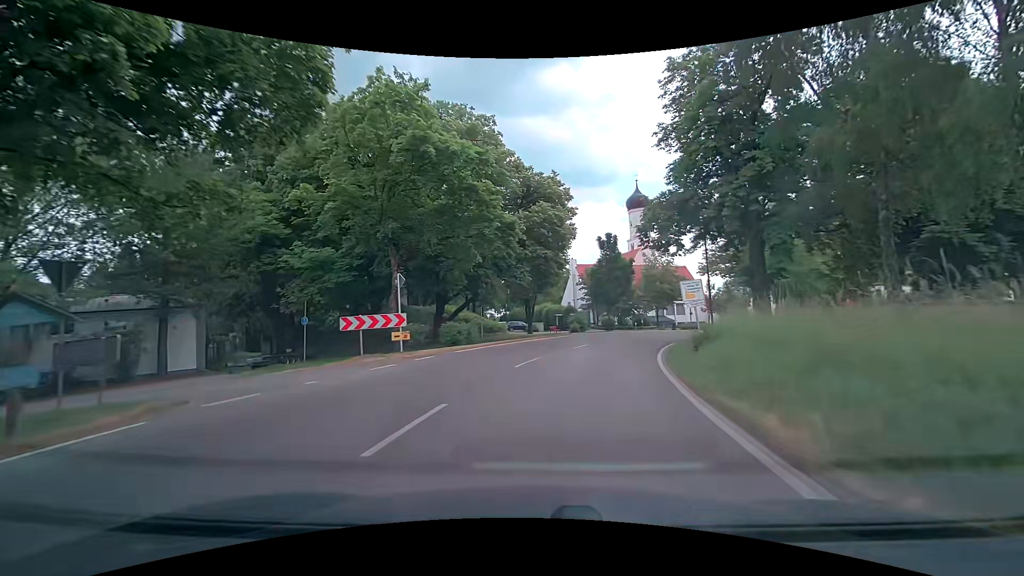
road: tertiary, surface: asphalt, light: Day
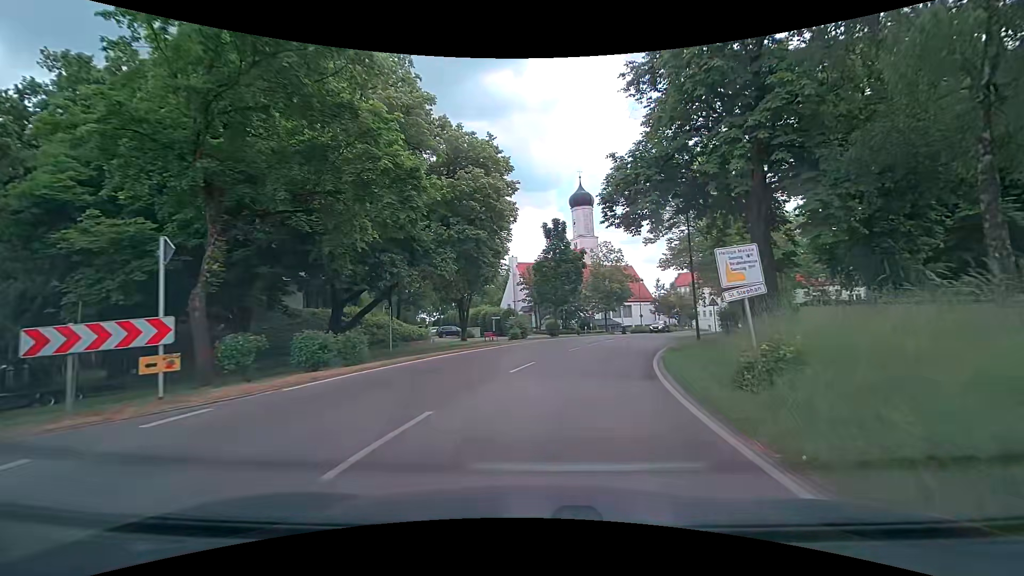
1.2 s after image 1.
(+0.5, +9.4) m; +7°
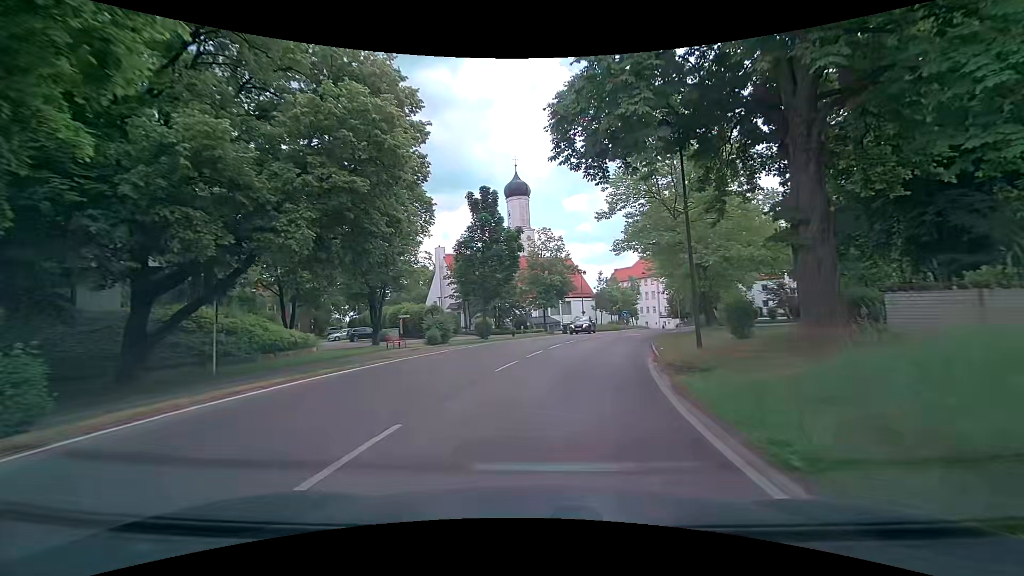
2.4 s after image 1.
(+0.6, +9.7) m; +7°
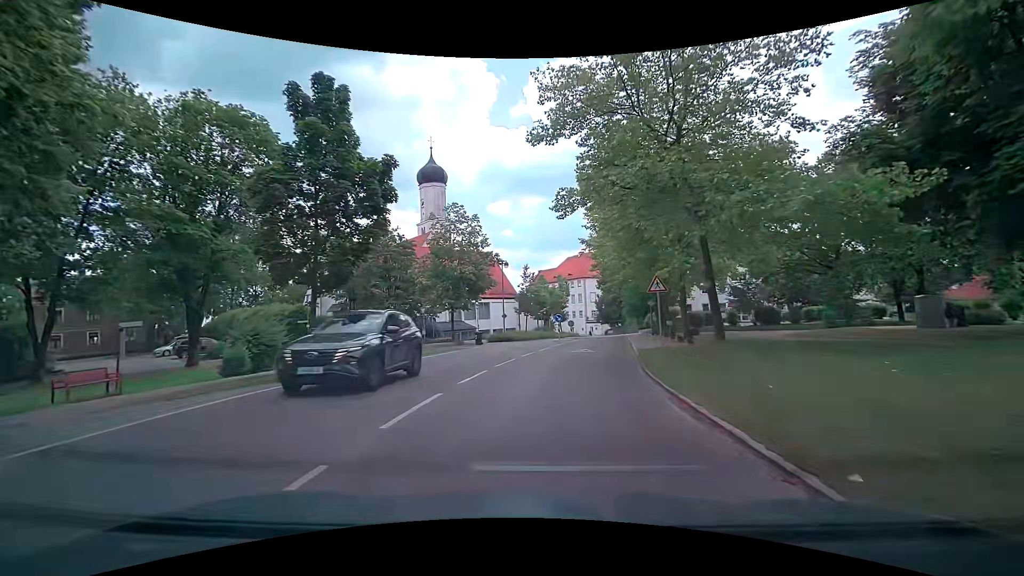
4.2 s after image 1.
(+1.2, +14.8) m; +9°
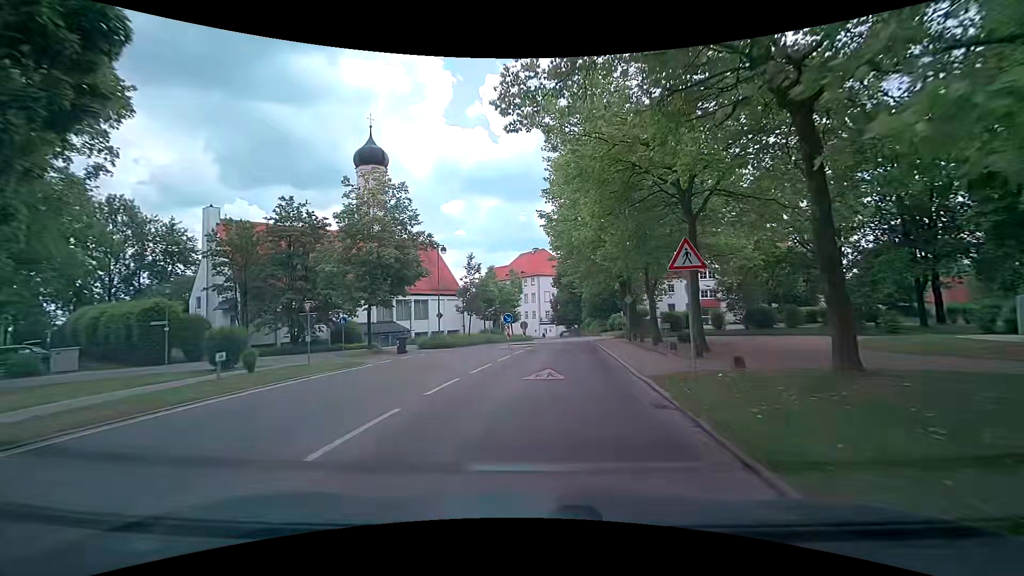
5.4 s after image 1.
(+0.4, +10.0) m; +6°
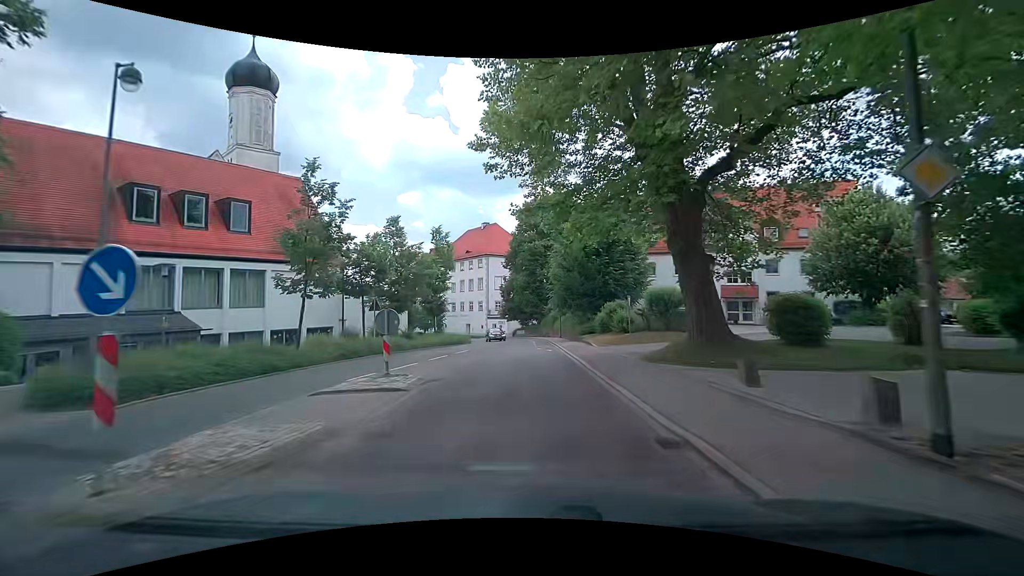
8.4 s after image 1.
(+1.2, +25.6) m; +4°
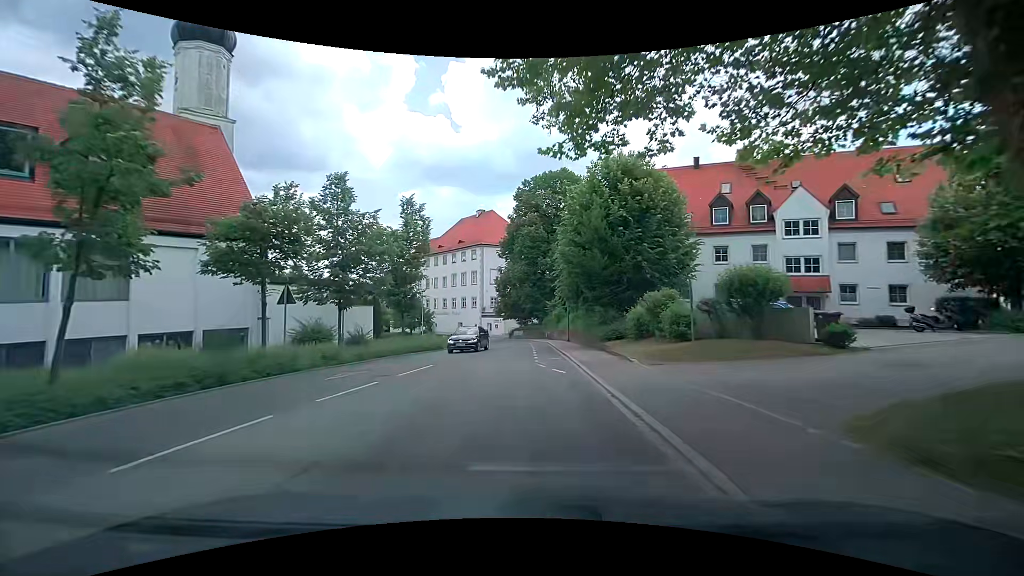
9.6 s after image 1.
(+0.1, +10.3) m; +1°
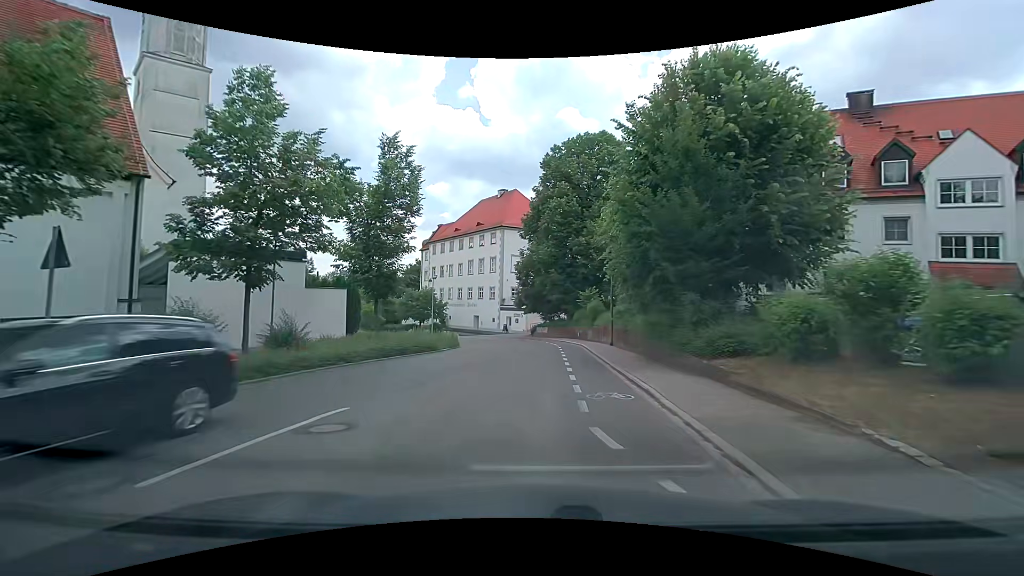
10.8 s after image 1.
(-0.3, +10.1) m; -4°
(0, +10) (0, +20) (0, +30) (-1, +40) (-4, +49) (-10, +58) (-16, +65) (-24, +72) (-30, +79) (-37, +86) m
